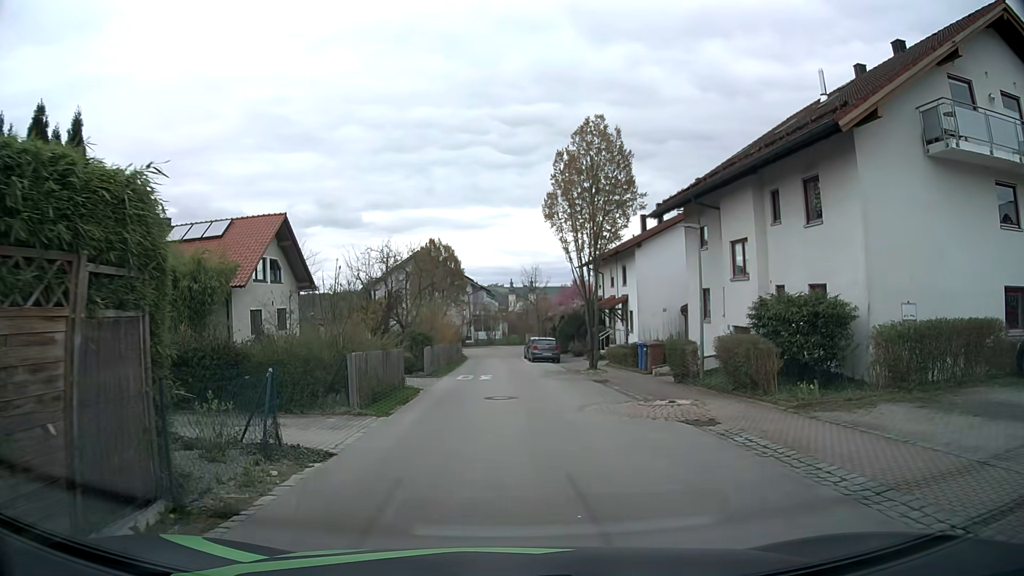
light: Day
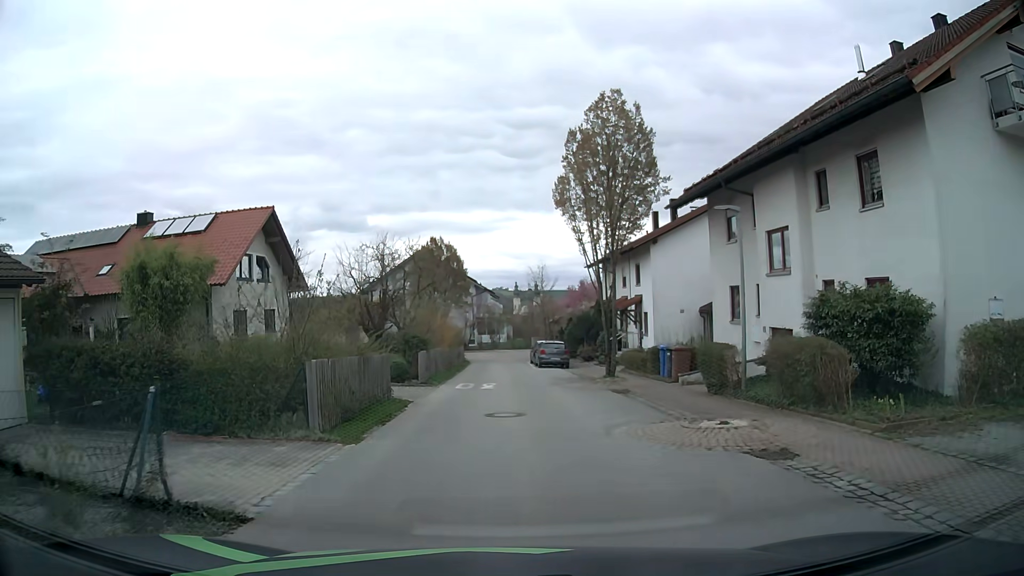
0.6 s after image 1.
(0.0, +2.9) m; -1°
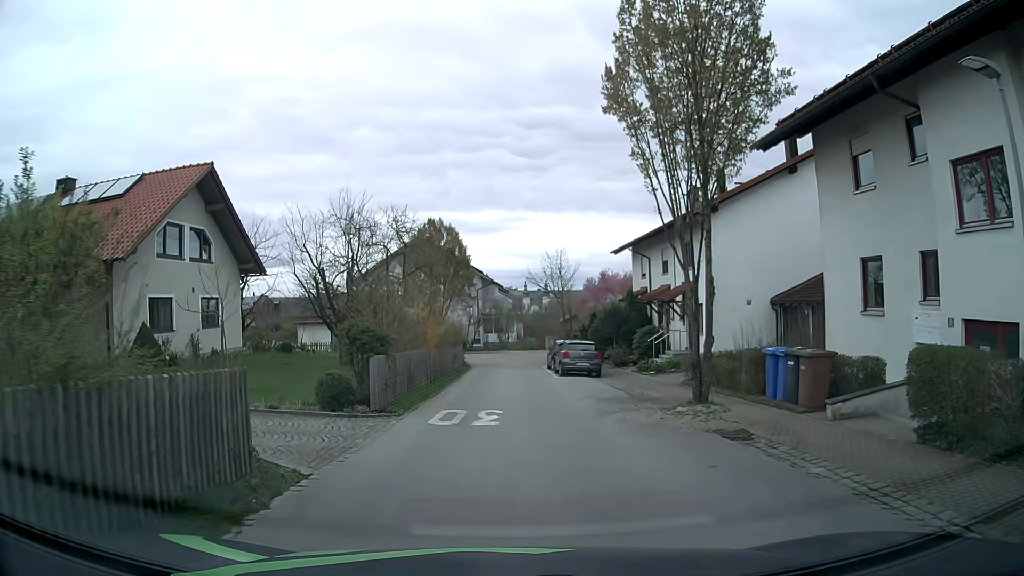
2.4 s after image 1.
(-0.1, +9.1) m; -1°
(0, +10) (0, +20) (0, +30) (0, +40) (+2, +50) (+9, +57) (+19, +60) (+29, +60) (+39, +60) (+49, +59) m
